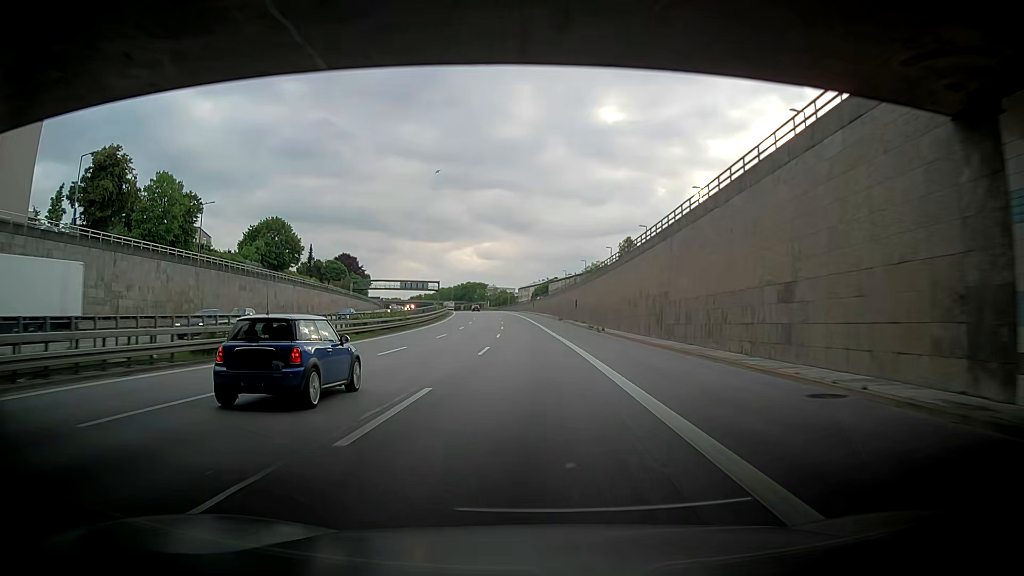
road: motorway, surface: asphalt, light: Day
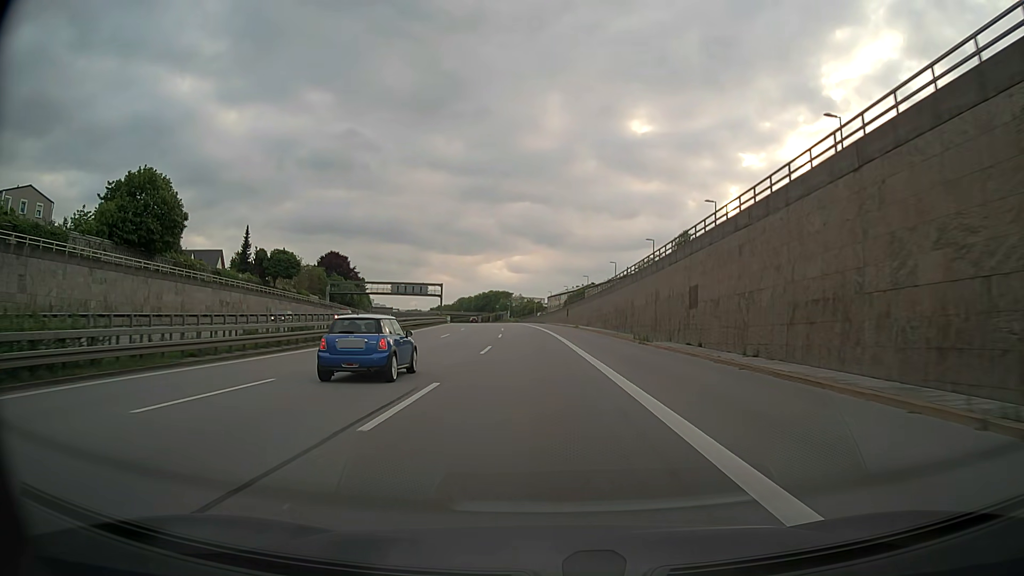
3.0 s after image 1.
(-5.5, +53.0) m; -8°
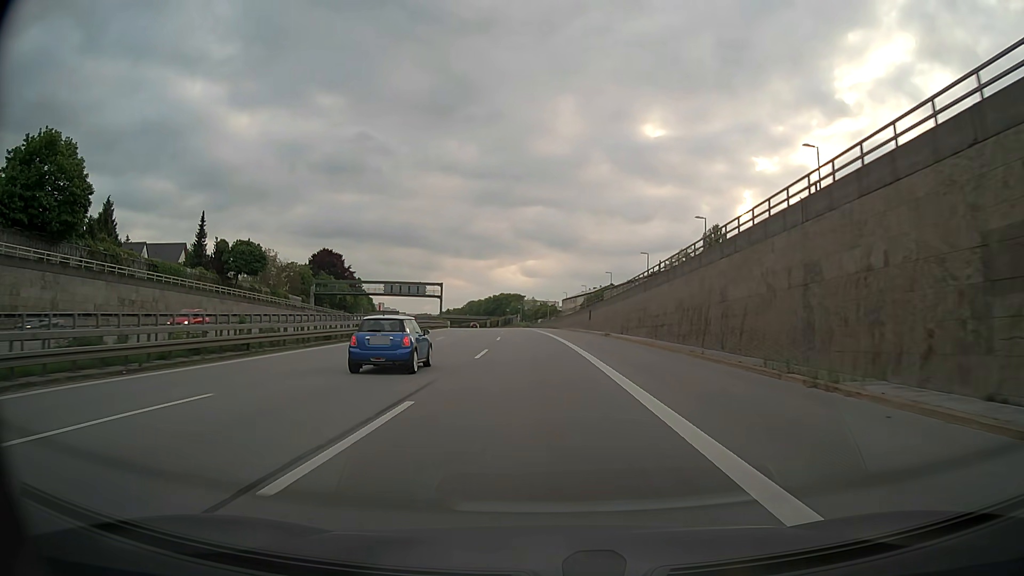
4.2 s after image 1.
(-0.2, +21.2) m; -1°
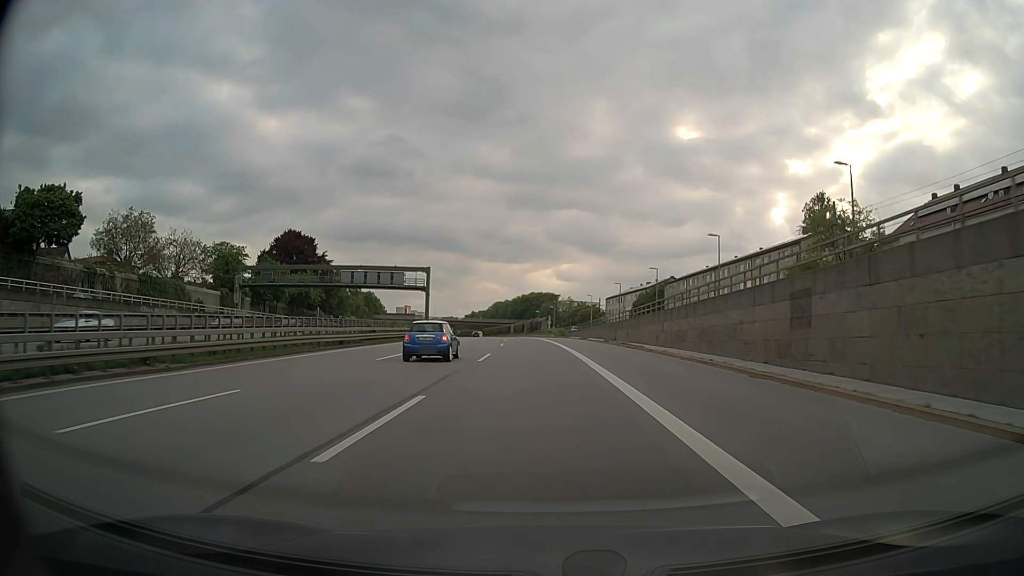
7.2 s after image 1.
(-1.3, +52.9) m; -3°
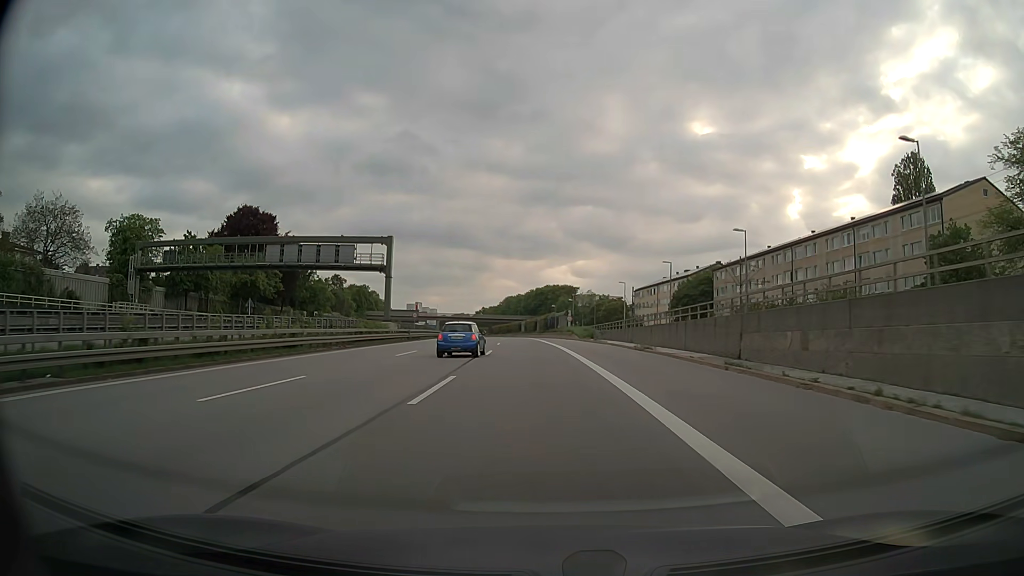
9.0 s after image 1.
(-0.3, +32.0) m; -1°
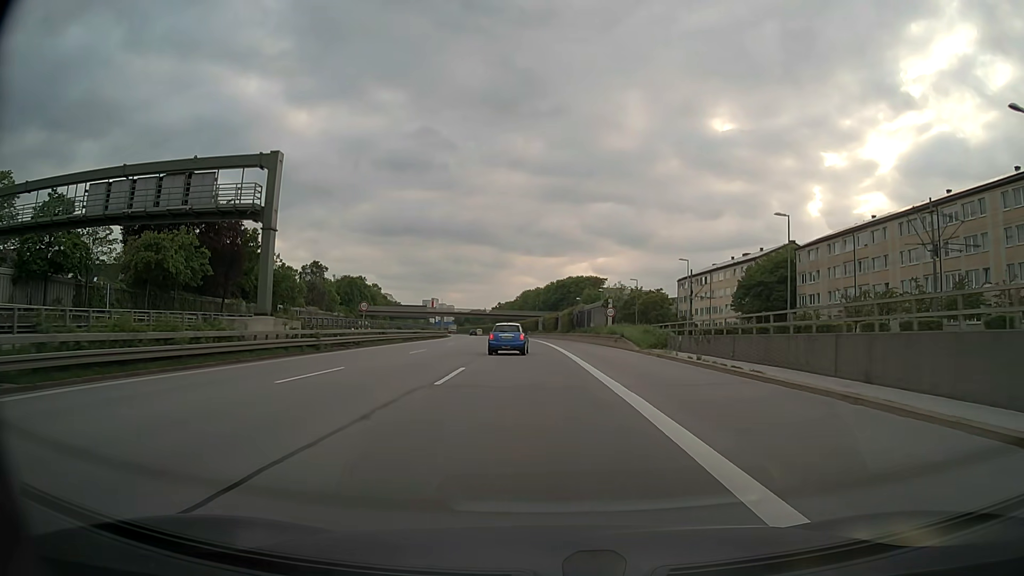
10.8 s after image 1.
(-0.4, +32.3) m; -2°
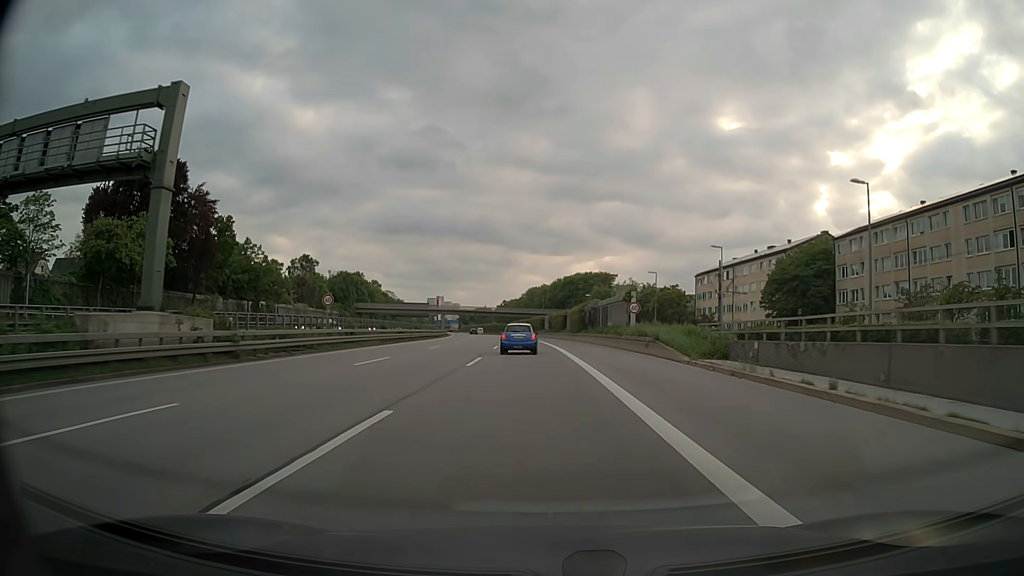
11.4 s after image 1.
(-0.1, +10.8) m; -1°
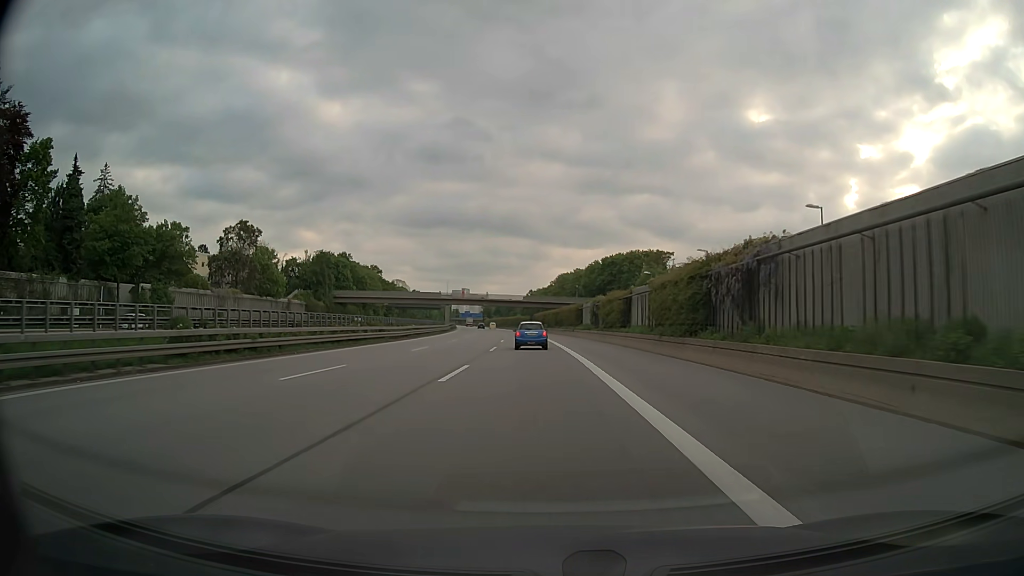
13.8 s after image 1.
(-0.9, +43.3) m; -3°
(0, +10) (0, +20) (0, +30) (-1, +40) (-1, +50) (-1, +60) (-2, +70) (-2, +80) (-3, +90) (-4, +100) m
